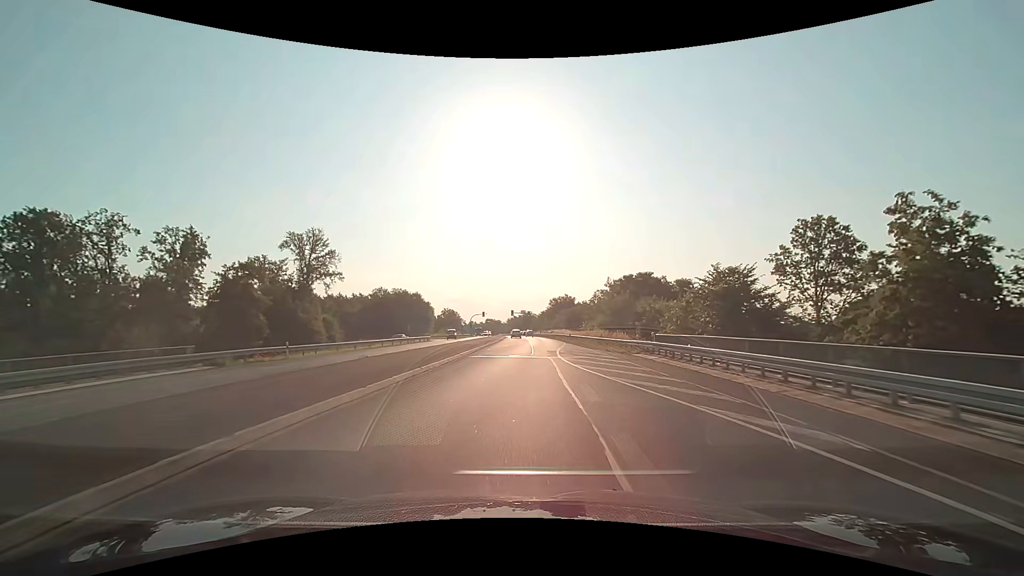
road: primary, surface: asphalt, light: Day
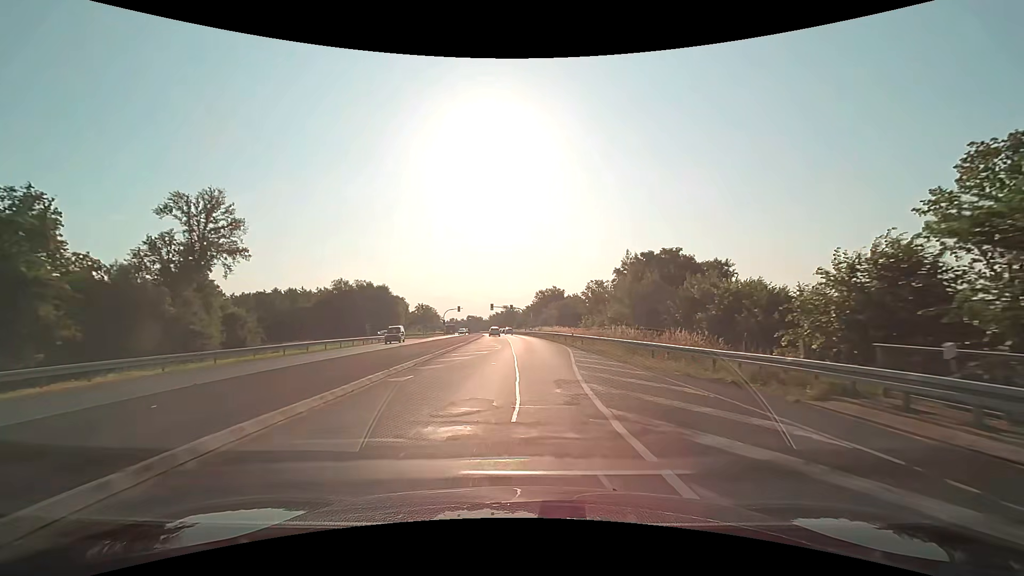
(+0.2, +19.7) m; +2°
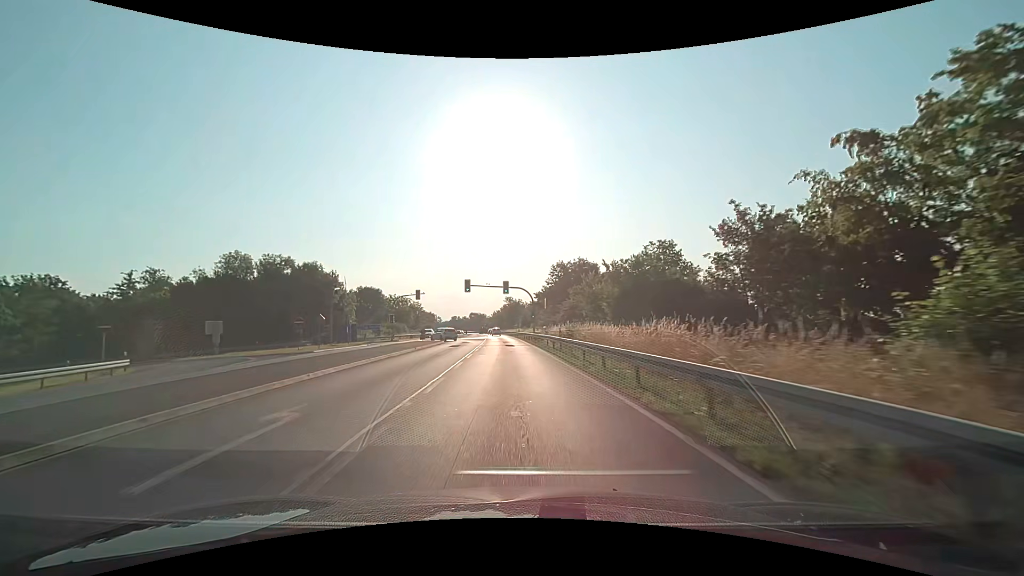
(+0.7, +52.3) m; -1°
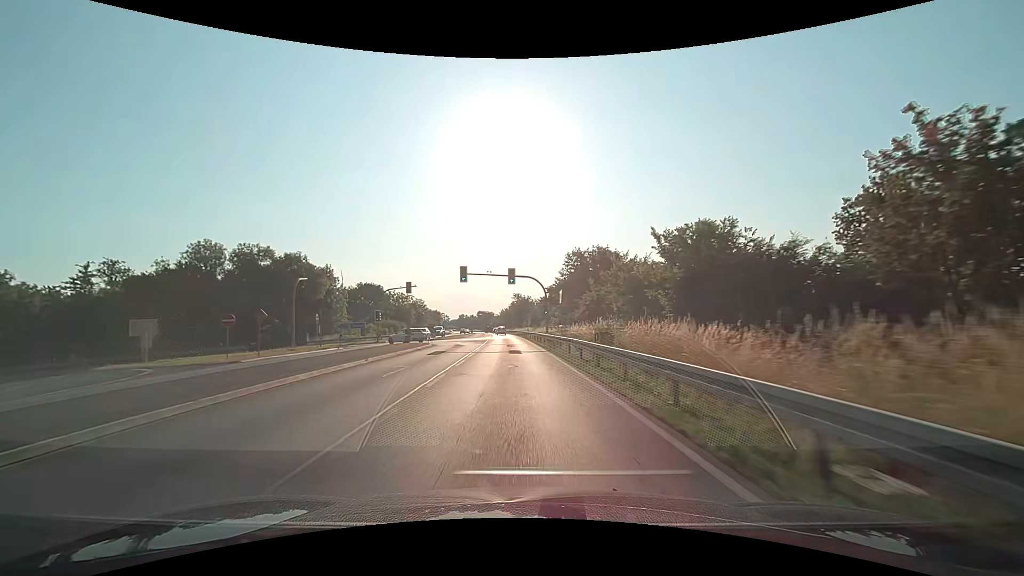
(-0.1, +10.9) m; -1°
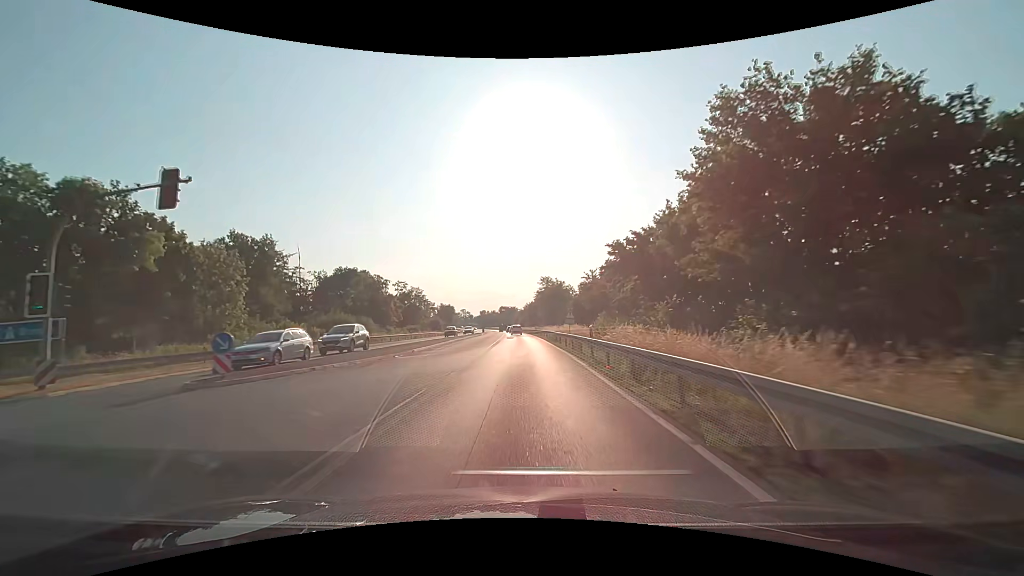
(-1.2, +43.5) m; -3°
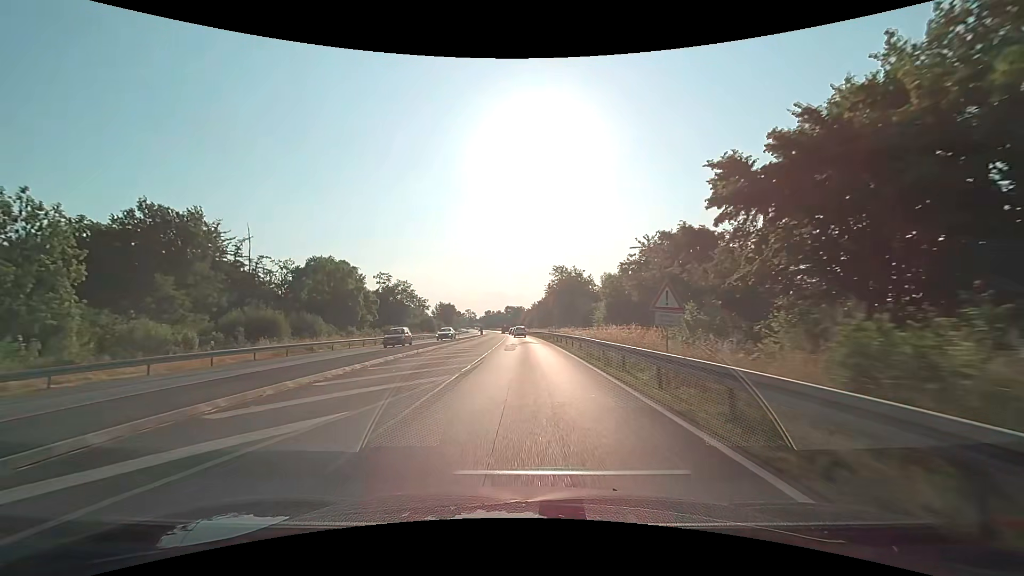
(-0.2, +21.7) m; -1°
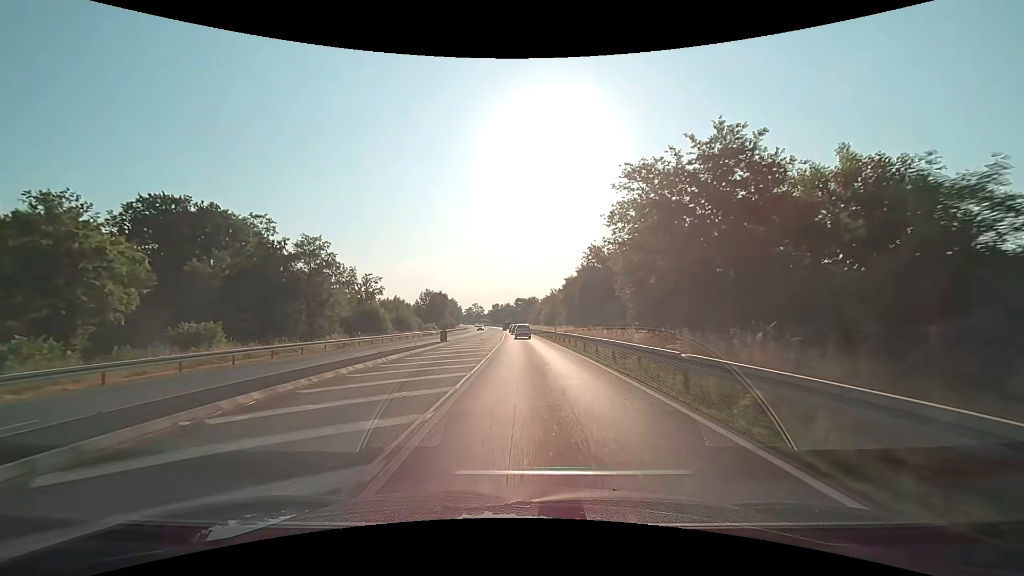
(-0.5, +52.9) m; -1°
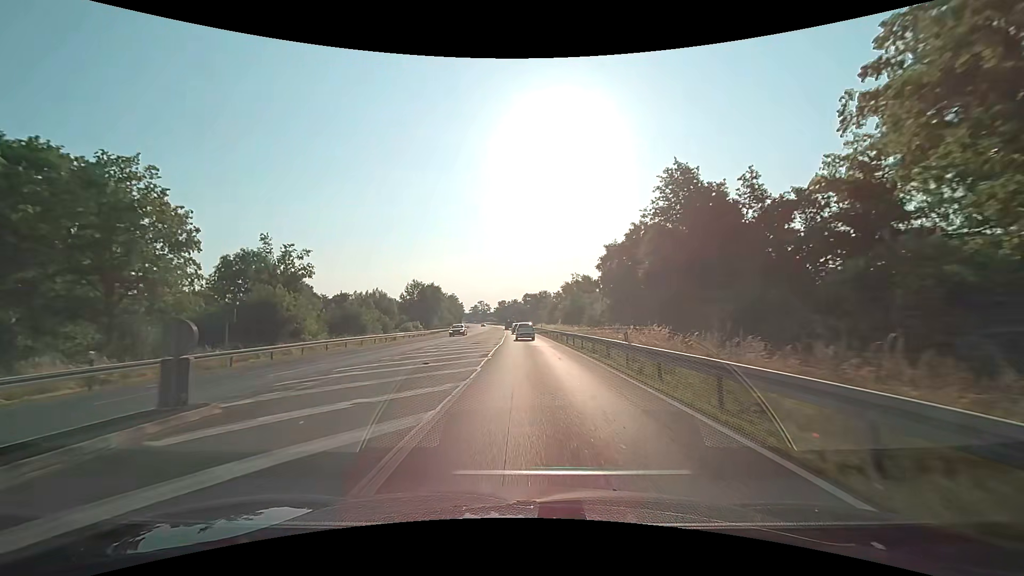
(-0.2, +29.4) m; -1°
(0, +10) (0, +20) (0, +30) (0, +40) (-1, +50) (-1, +60) (-1, +70) (-1, +80) (-2, +90) (-2, +100) m
